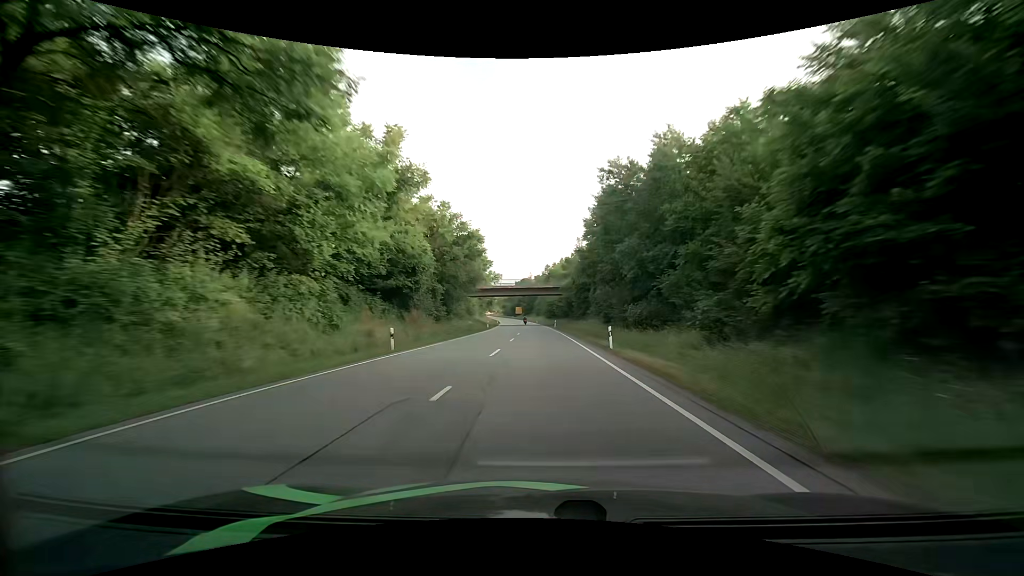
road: primary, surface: asphalt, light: Day
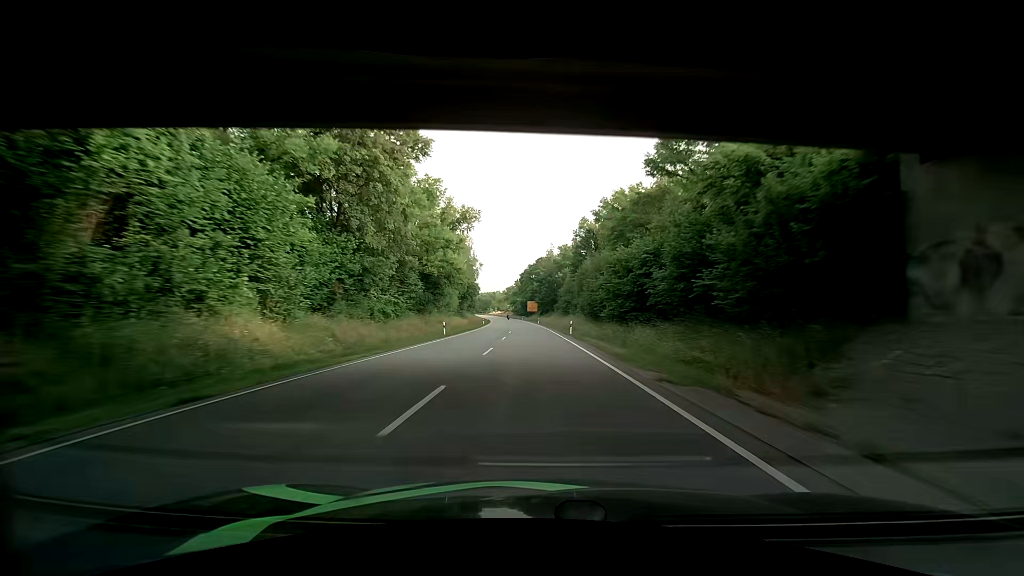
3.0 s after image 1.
(-1.3, +84.1) m; -2°
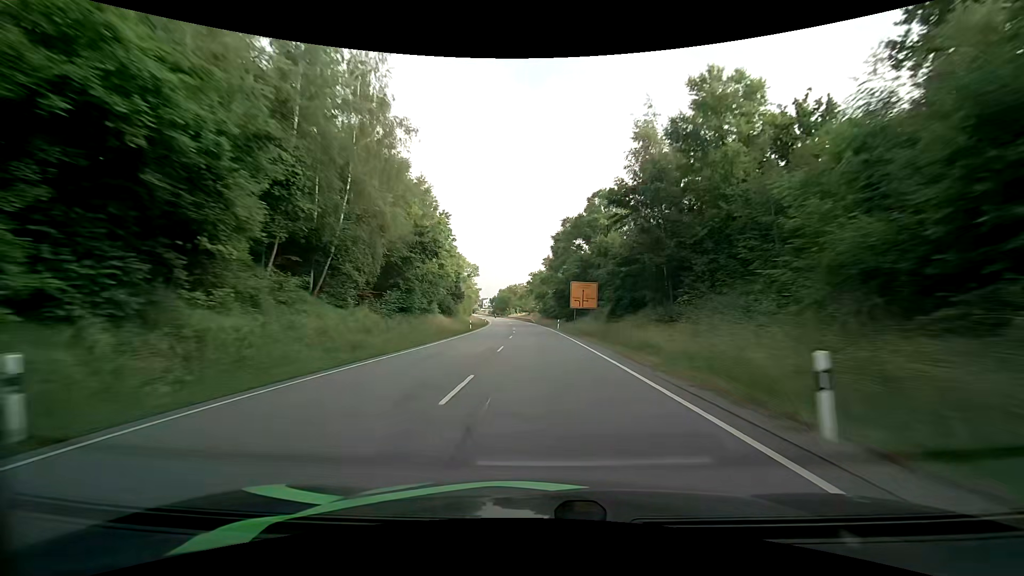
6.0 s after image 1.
(-3.1, +82.0) m; -4°
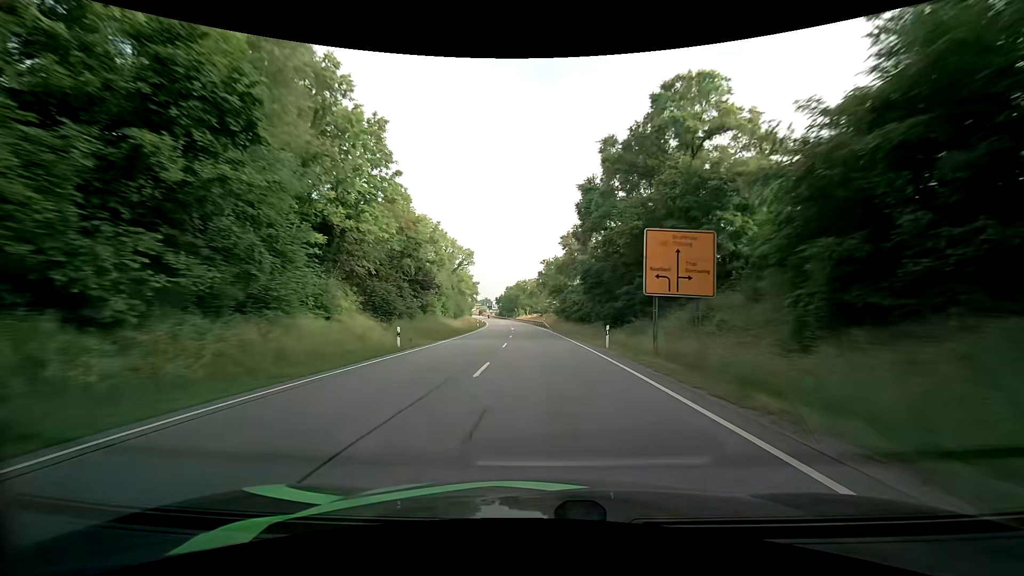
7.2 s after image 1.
(-0.6, +32.4) m; -2°
